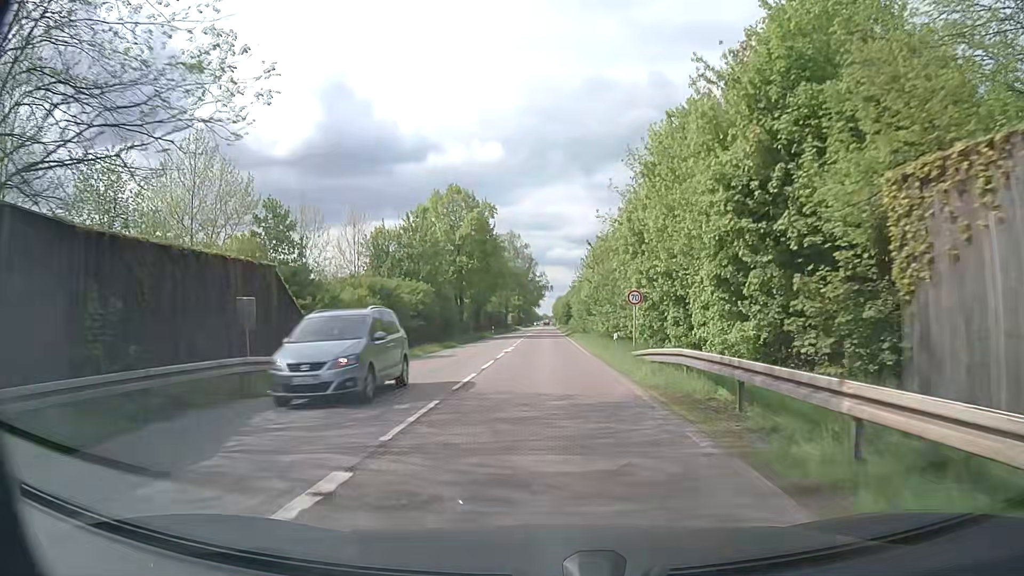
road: secondary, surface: asphalt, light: Day
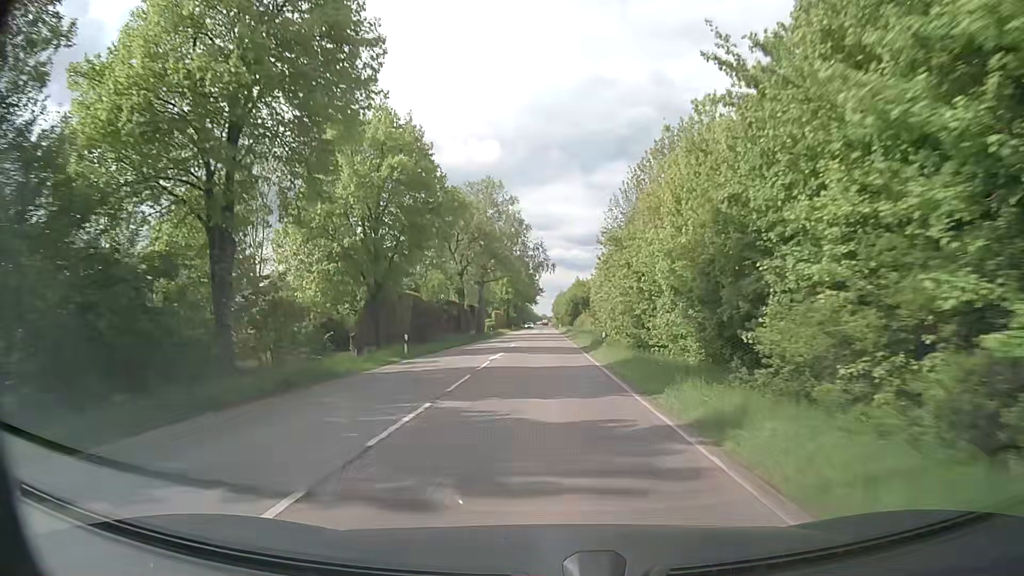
(+0.1, +48.9) m; 0°
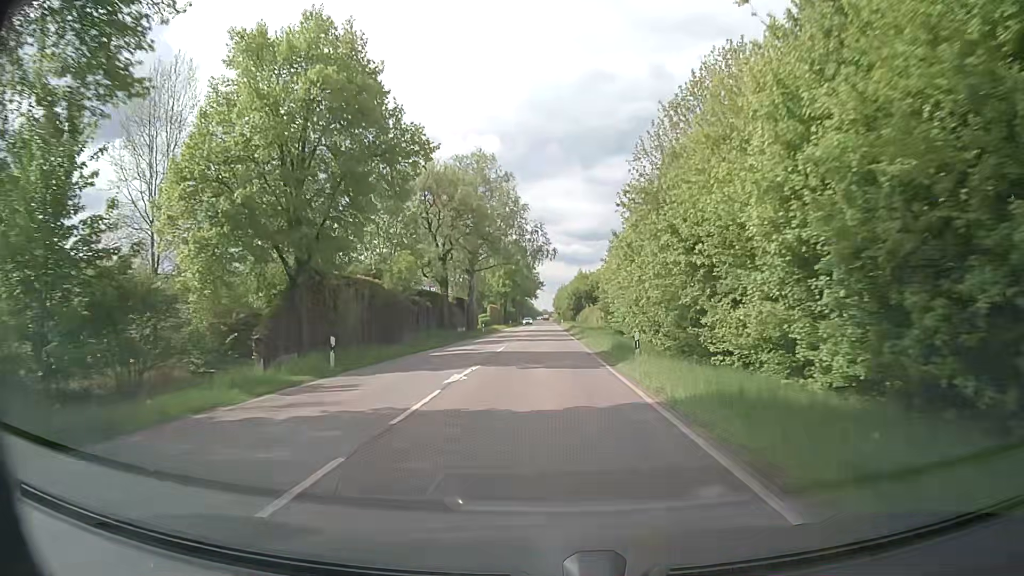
(0.0, +10.8) m; +1°
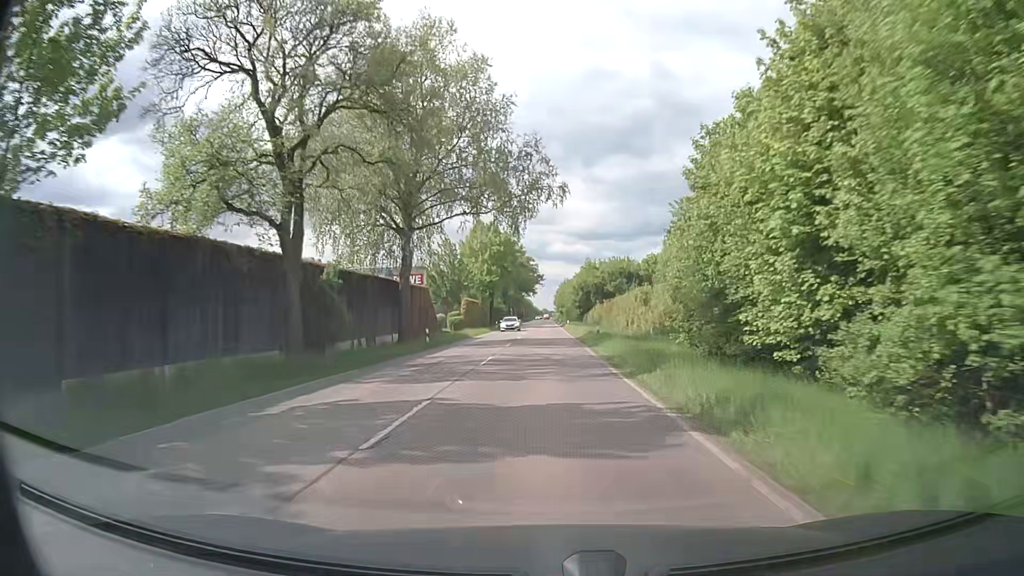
(-0.5, +31.7) m; -1°
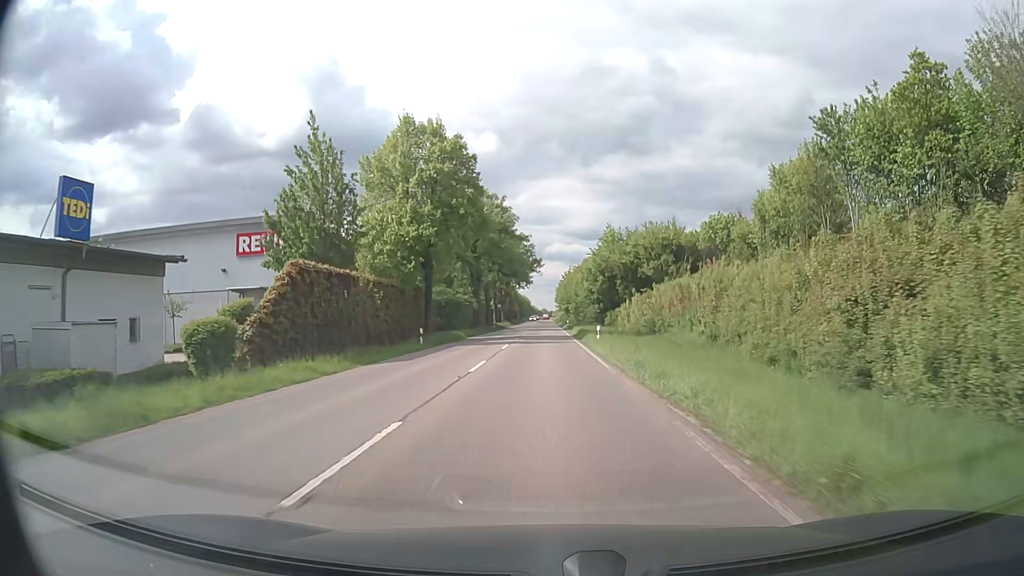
(0.0, +50.1) m; 0°
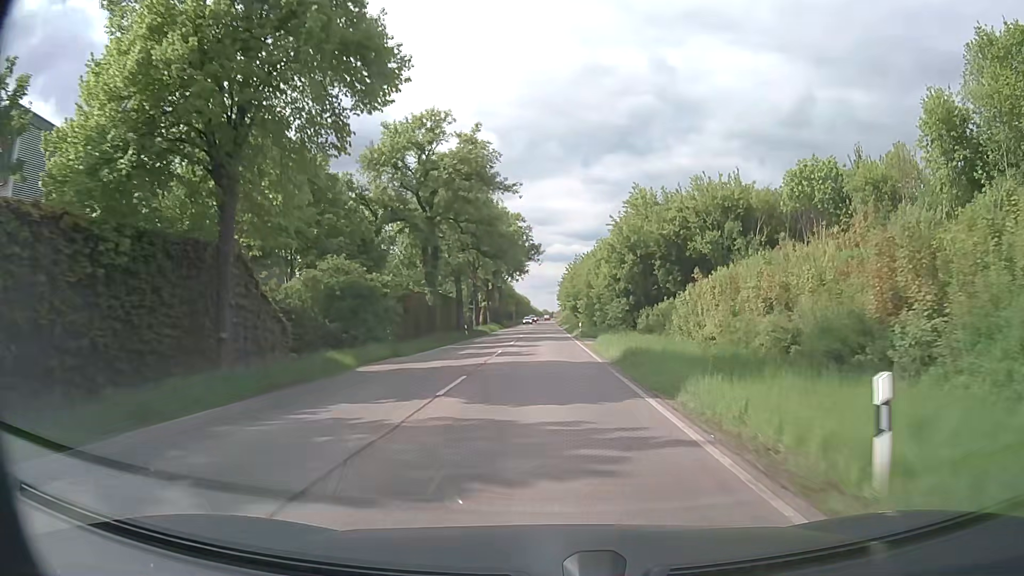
(0.0, +29.0) m; 0°
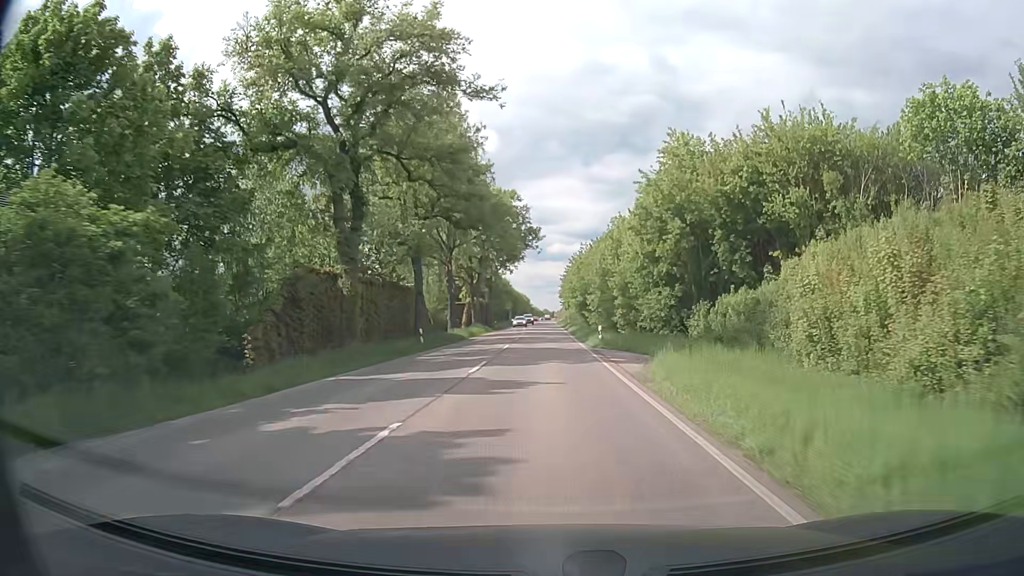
(+0.1, +19.1) m; 0°
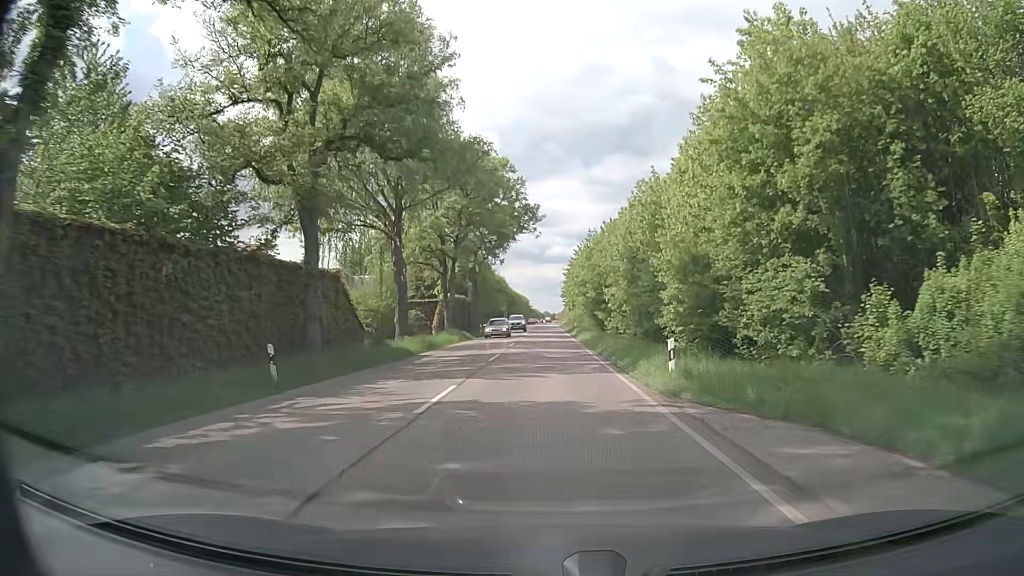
(0.0, +19.0) m; 0°
(0, +10) (0, +20) (0, +30) (0, +40) (0, +50) (0, +60) (0, +70) (0, +80) (0, +90) (0, +100) m
